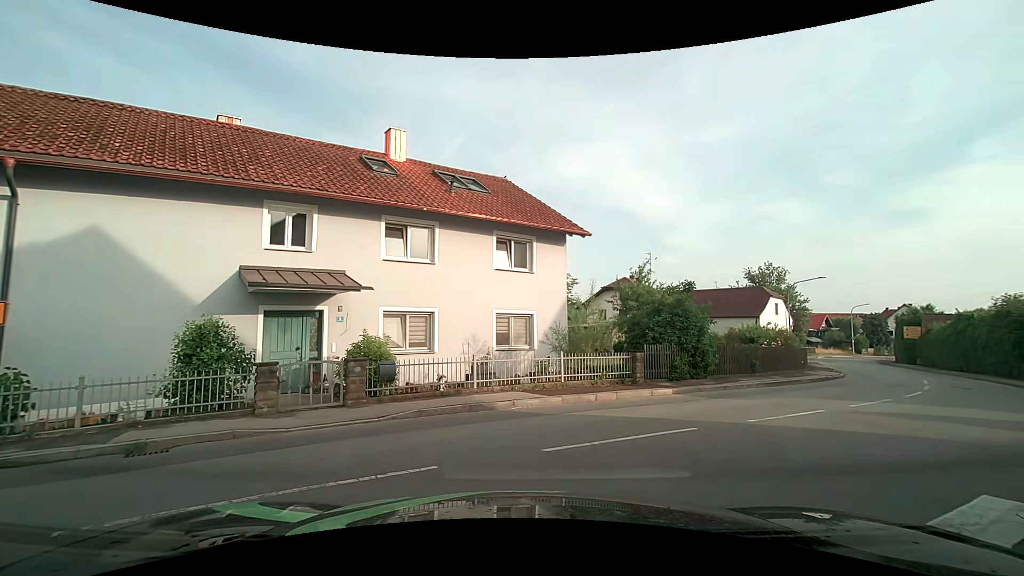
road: secondary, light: Day
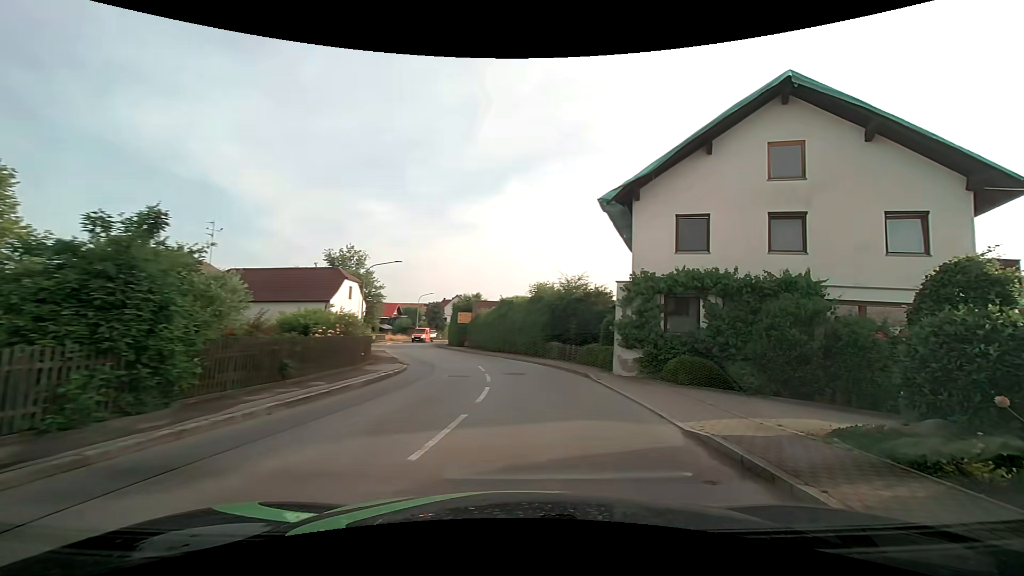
(+3.3, +8.1) m; +45°
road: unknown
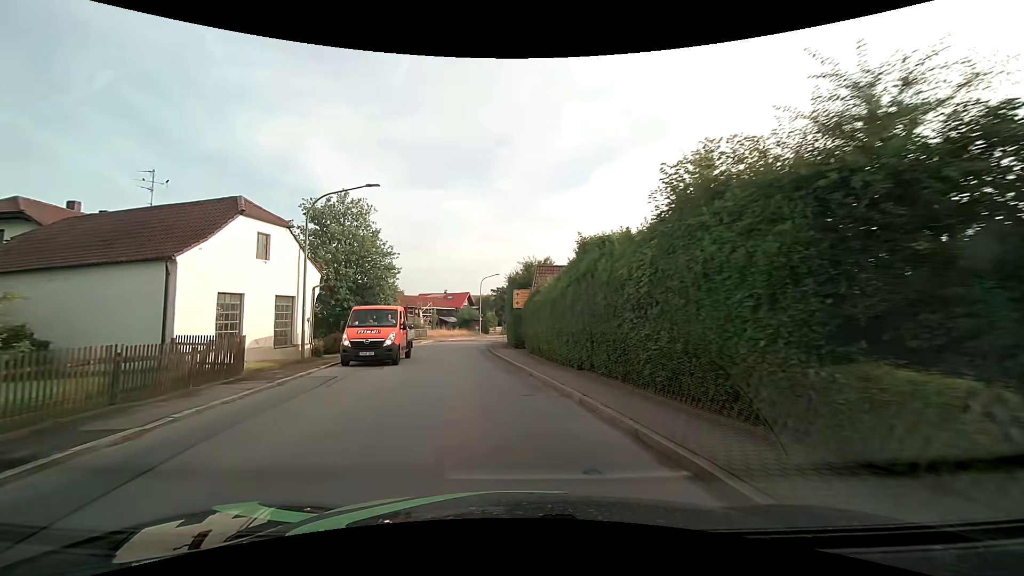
(+0.3, +22.9) m; -9°
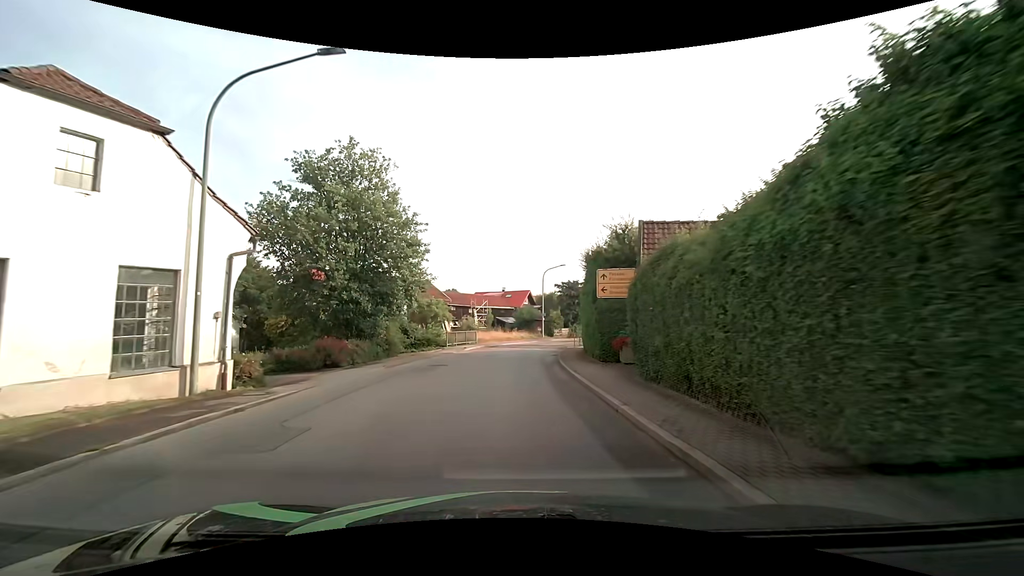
(-0.7, +11.2) m; -6°
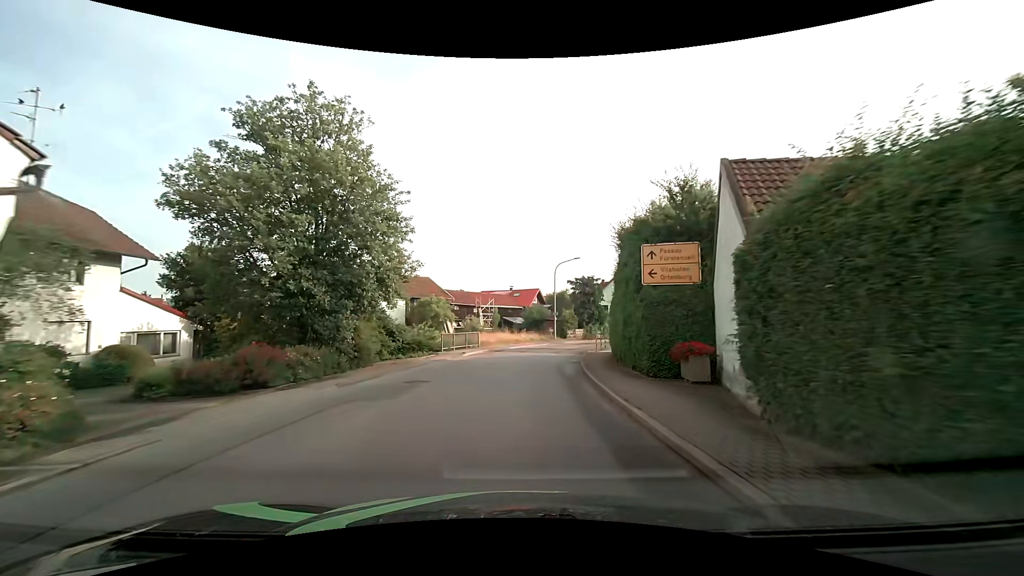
(-0.1, +5.8) m; -1°
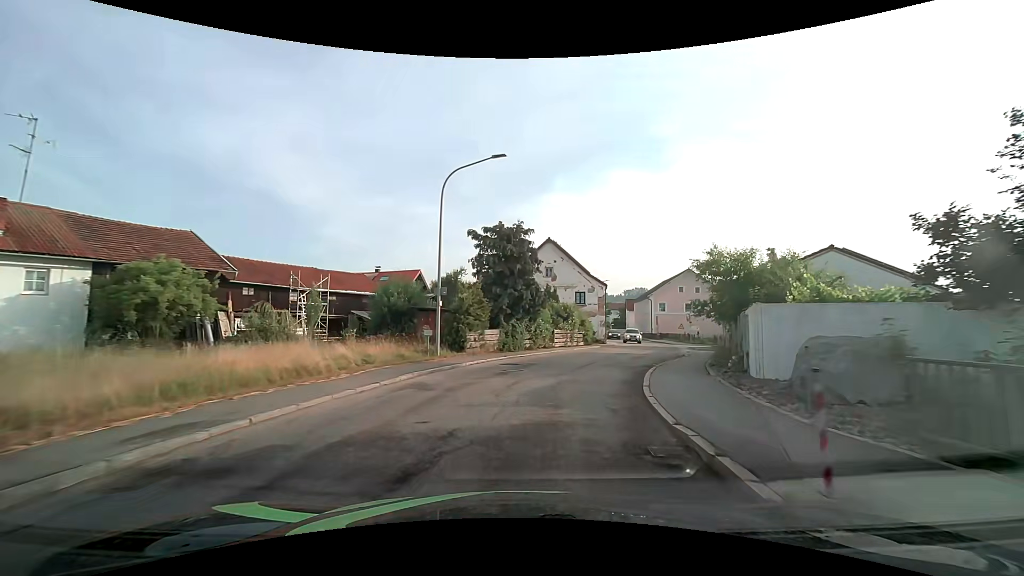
(+1.8, +29.6) m; +11°
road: secondary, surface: asphalt
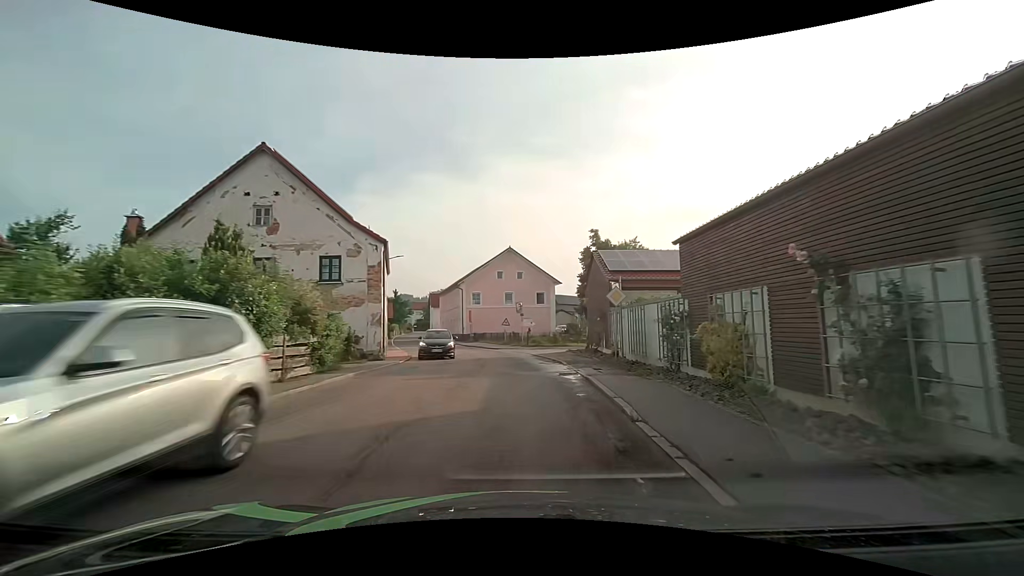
(+5.0, +23.6) m; +23°
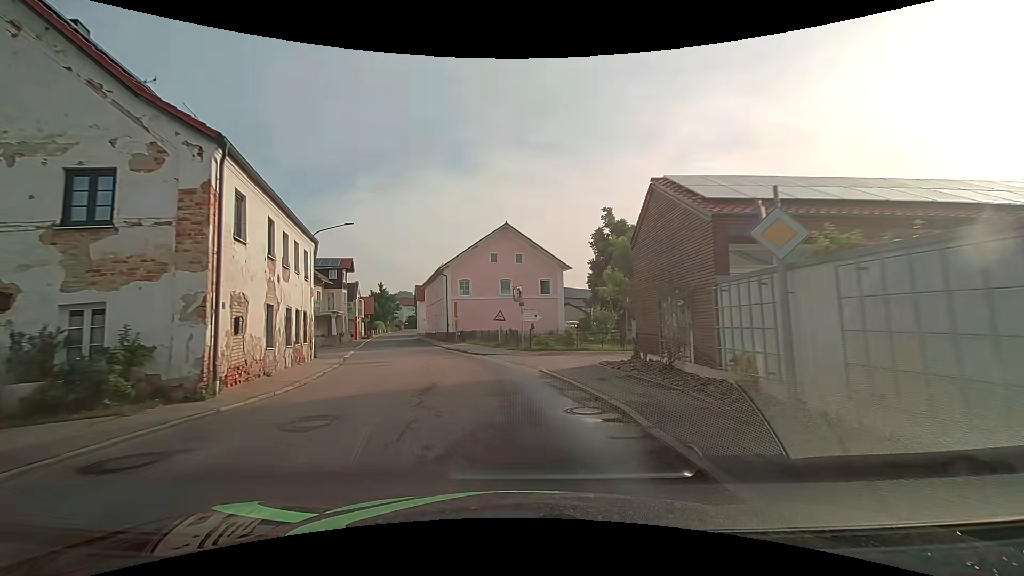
(+0.1, +13.0) m; 0°
